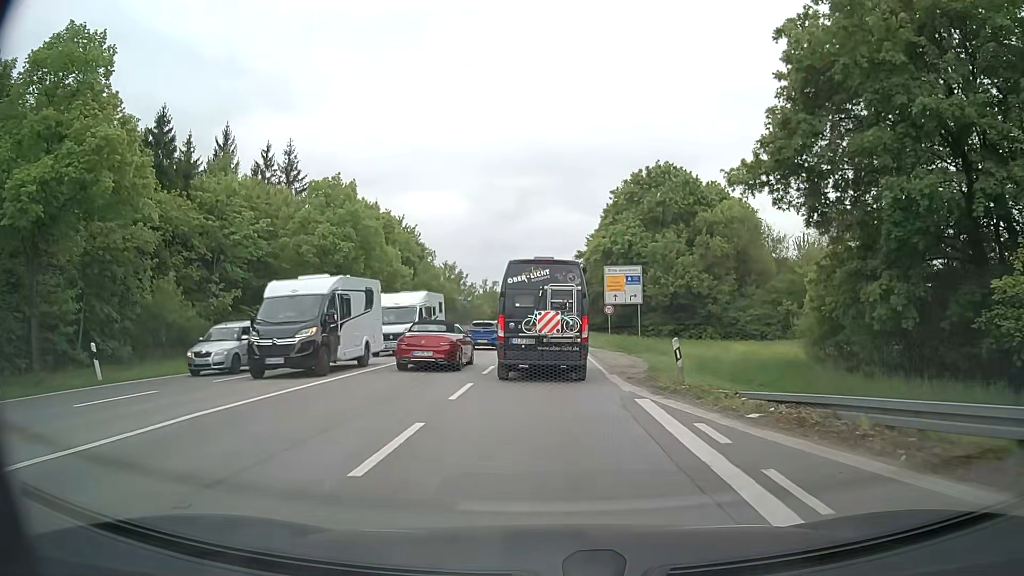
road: secondary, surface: asphalt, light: Day
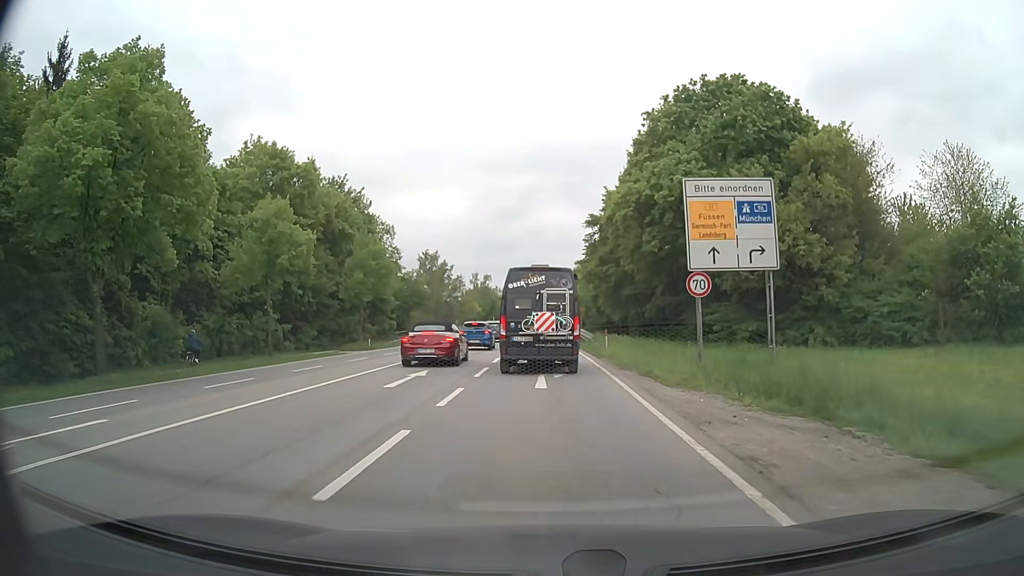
(+0.3, +25.0) m; 0°
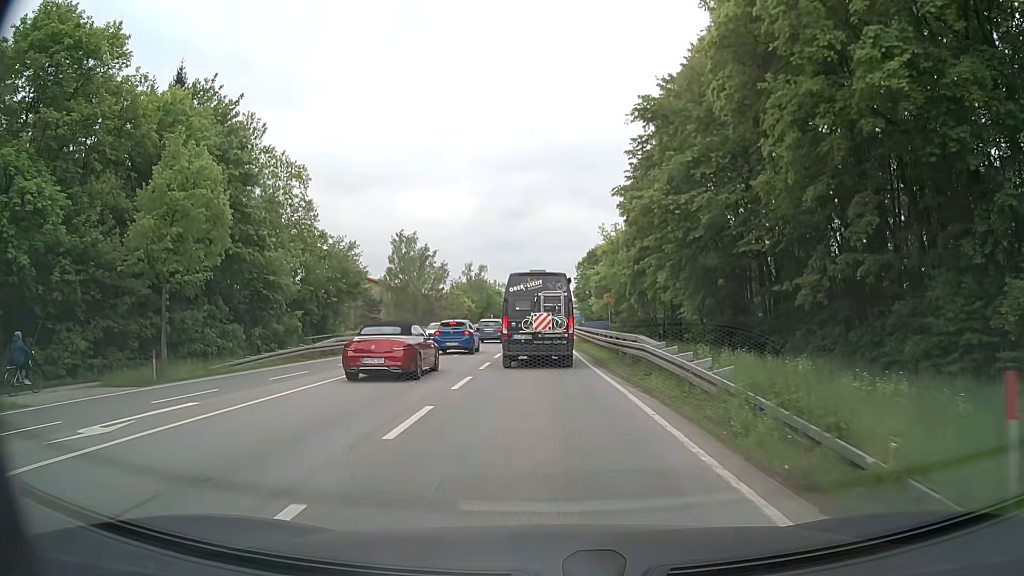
(0.0, +27.3) m; 0°
(0, +10) (0, +20) (0, +30) (0, +40) (0, +50) (0, +60) (0, +70) (0, +80) (0, +90) (0, +100) m
